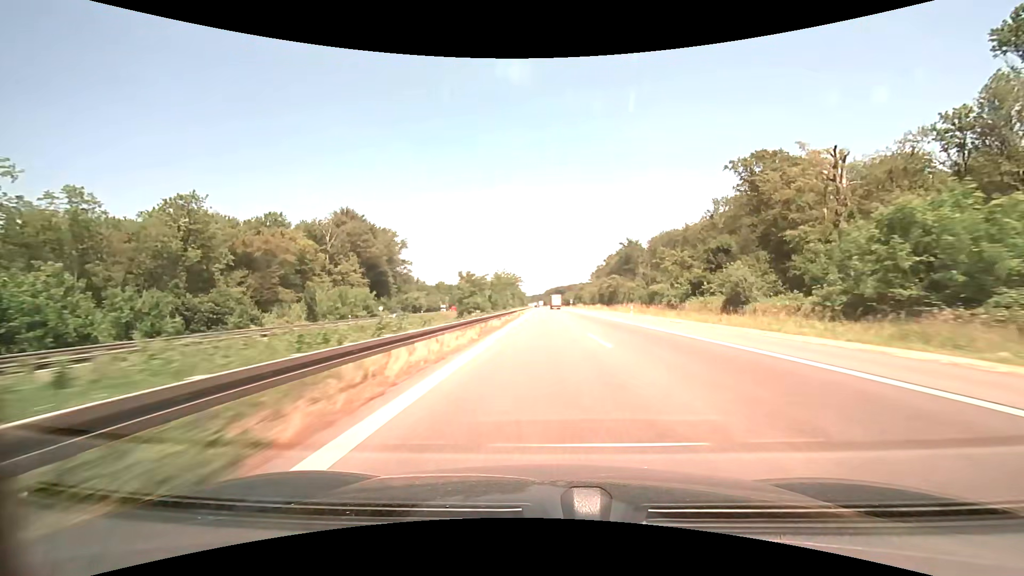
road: motorway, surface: asphalt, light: Day
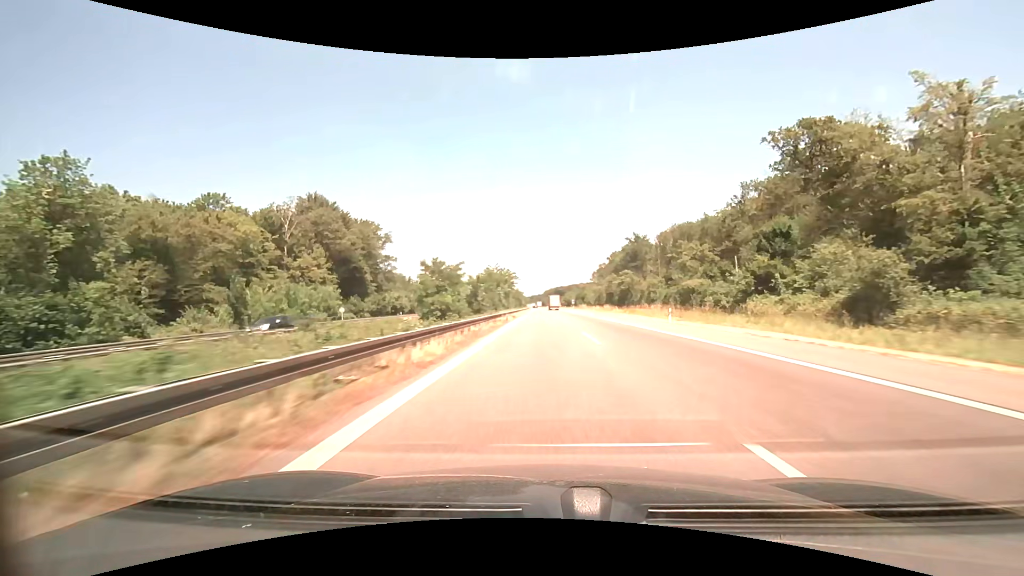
(0.0, +16.8) m; 0°
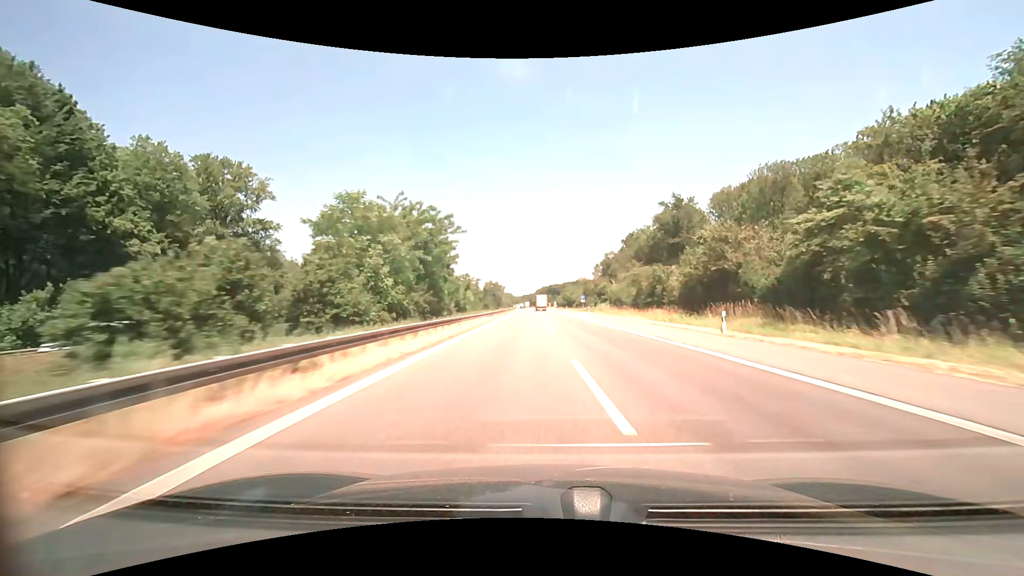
(+0.4, +65.1) m; +1°
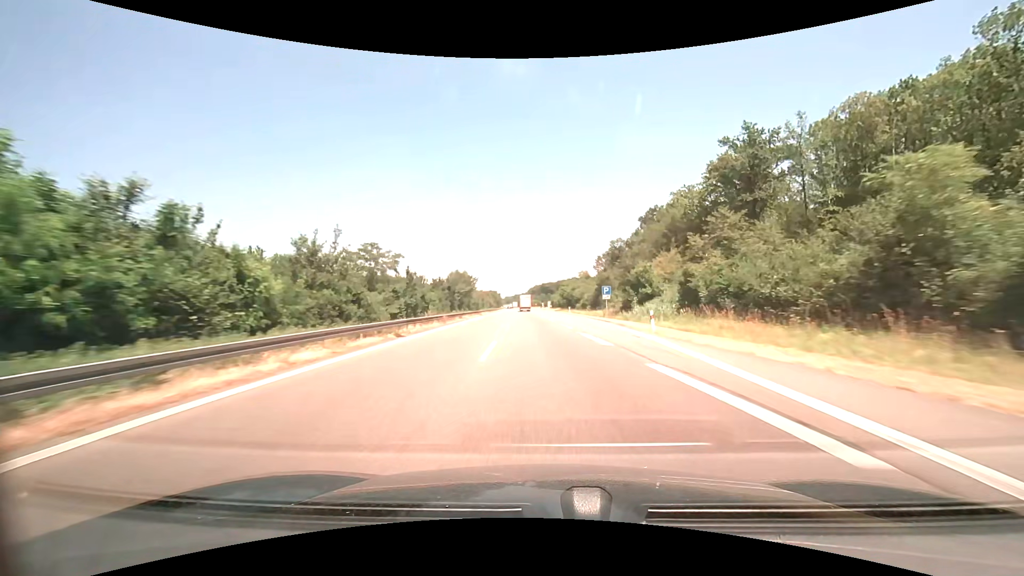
(+0.7, +47.1) m; +1°
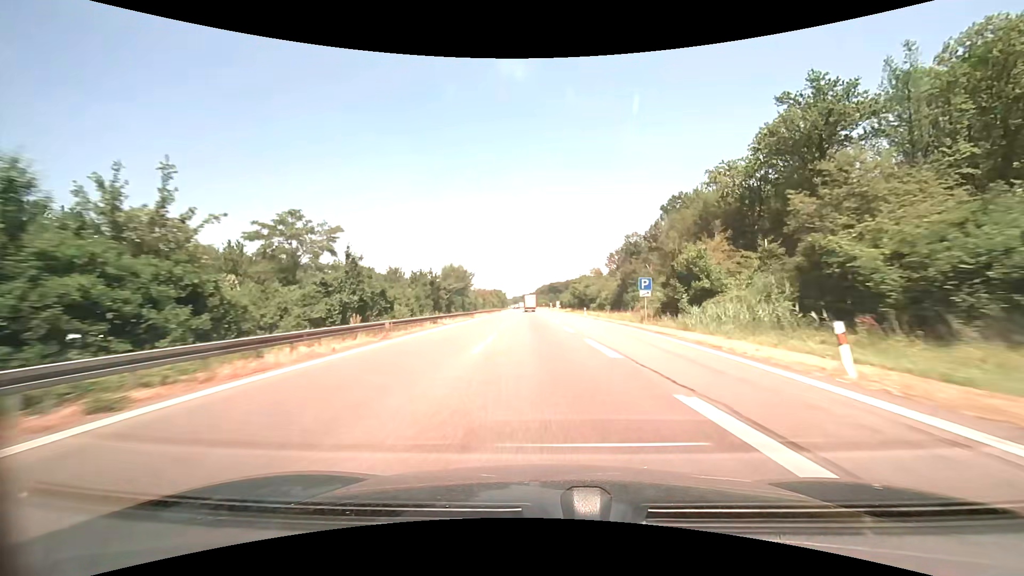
(-0.1, +15.4) m; -1°
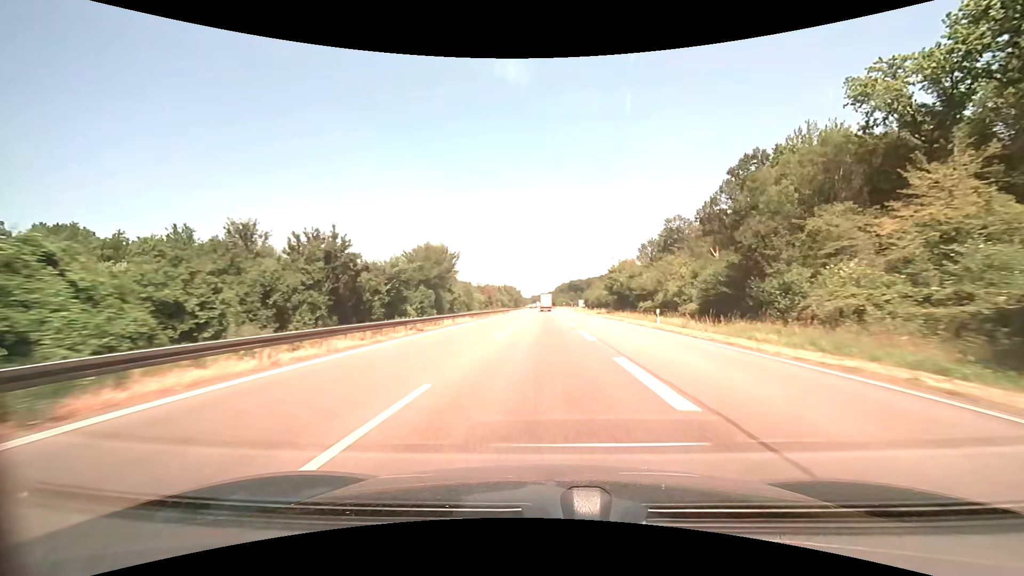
(-0.5, +30.4) m; -2°
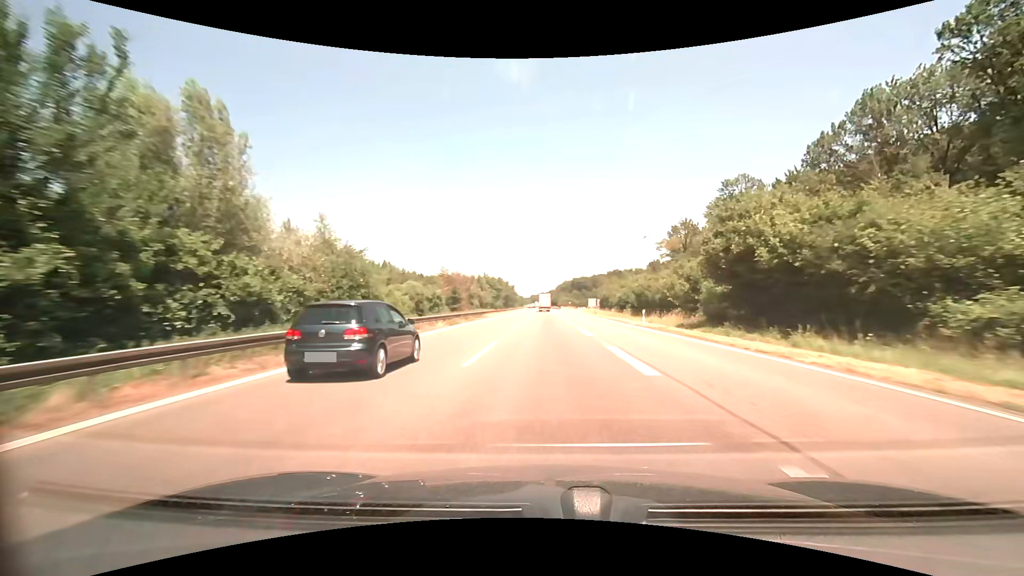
(-0.4, +44.7) m; 0°
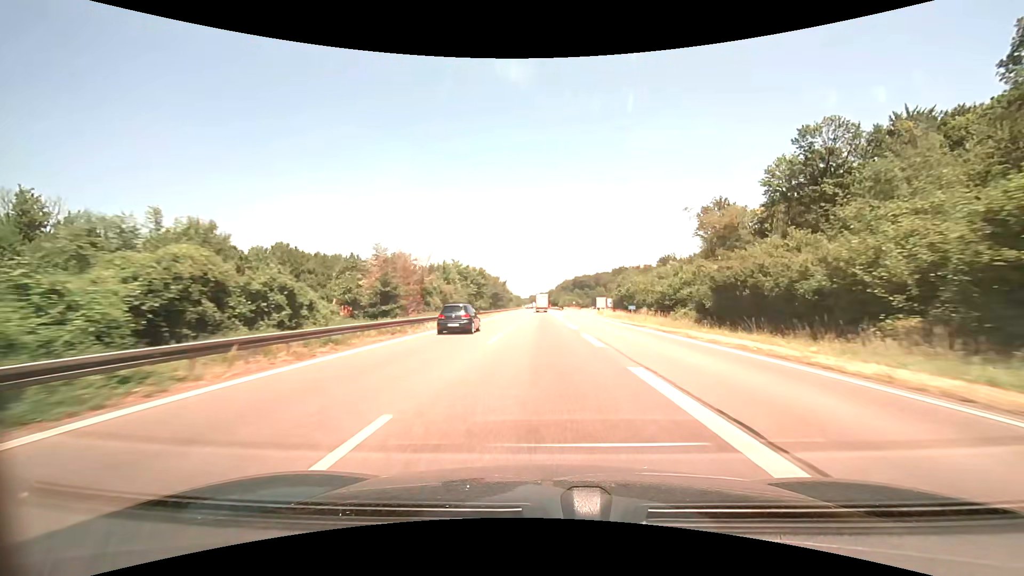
(+0.2, +29.5) m; 0°
